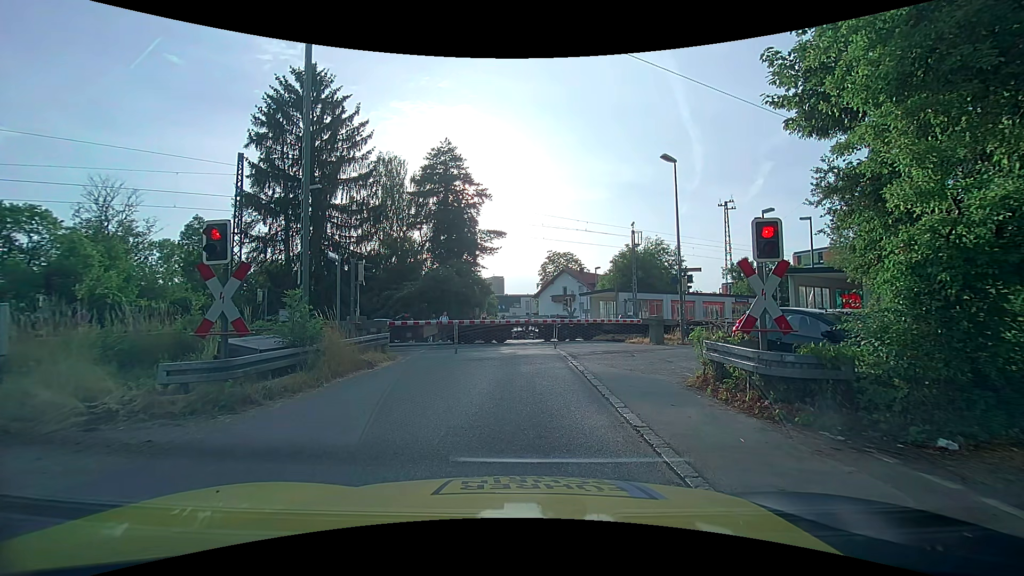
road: unclassified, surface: asphalt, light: Day
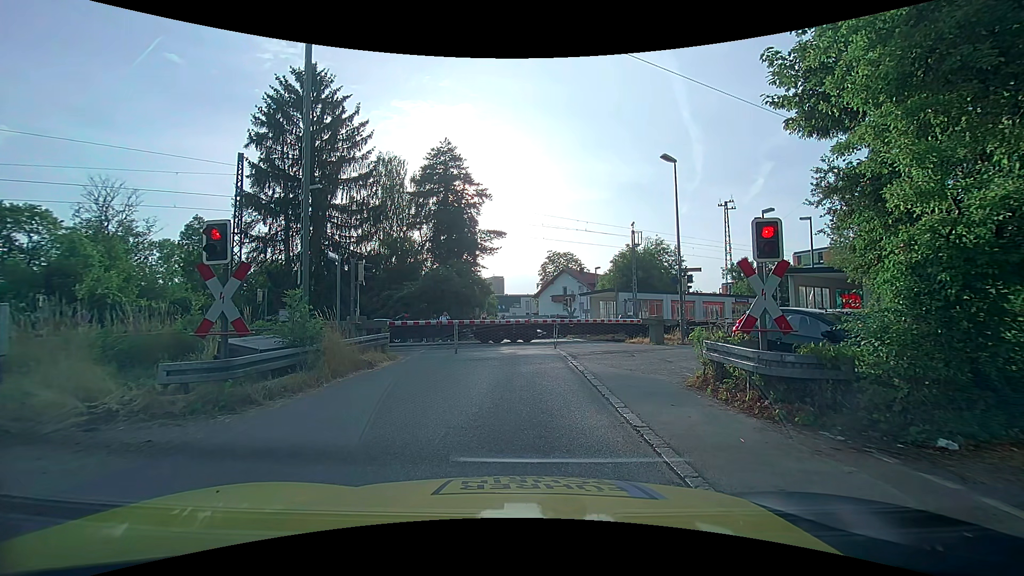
(0.0, 0.0) m; 0°
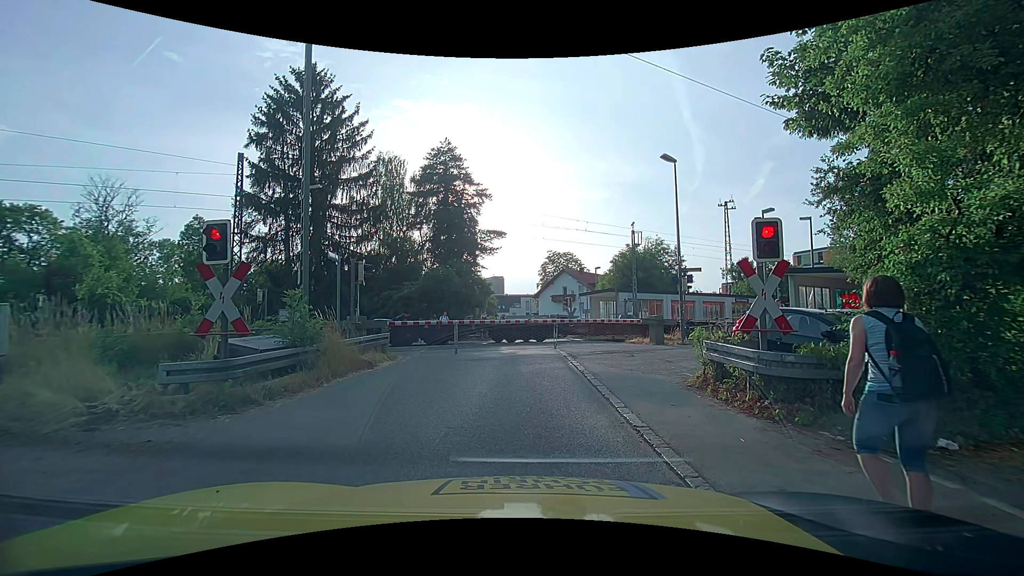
(0.0, 0.0) m; 0°
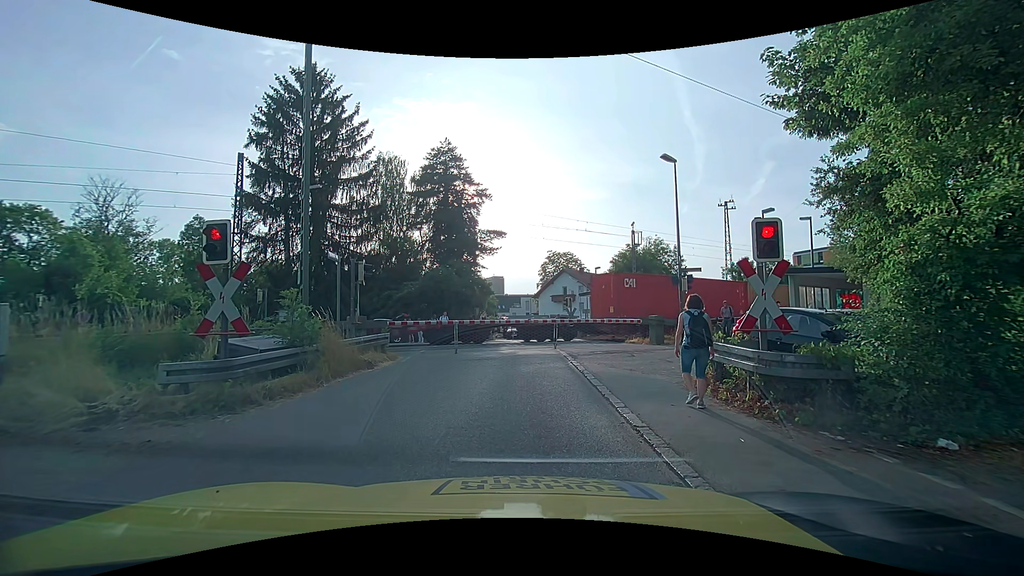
(0.0, 0.0) m; 0°
